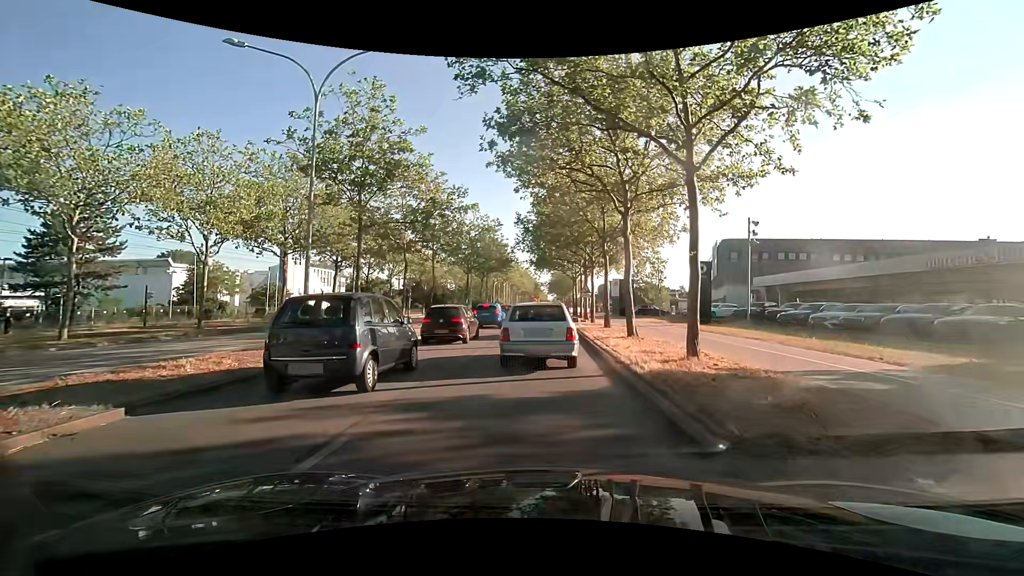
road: primary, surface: asphalt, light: Day
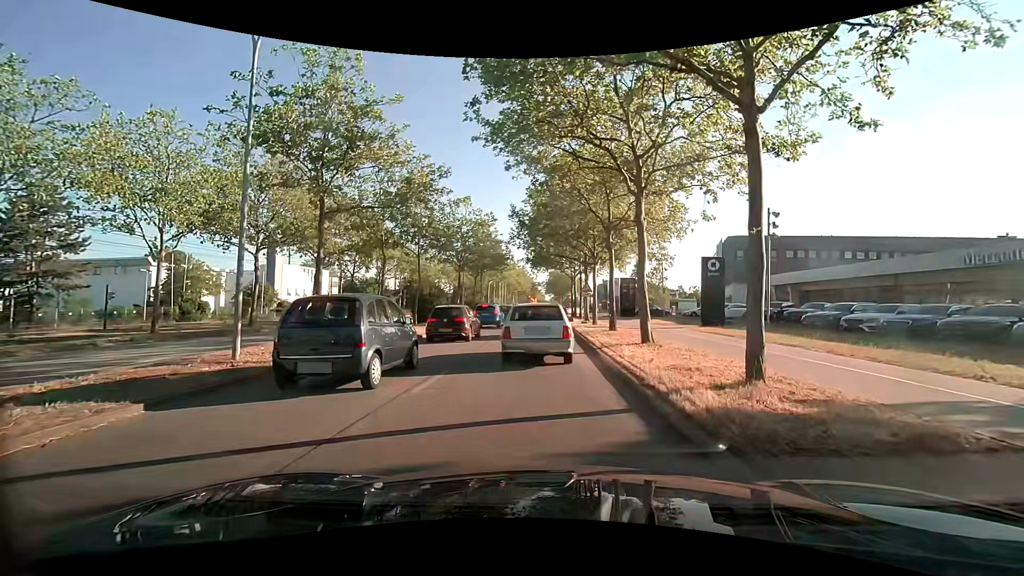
(0.0, +3.2) m; +1°
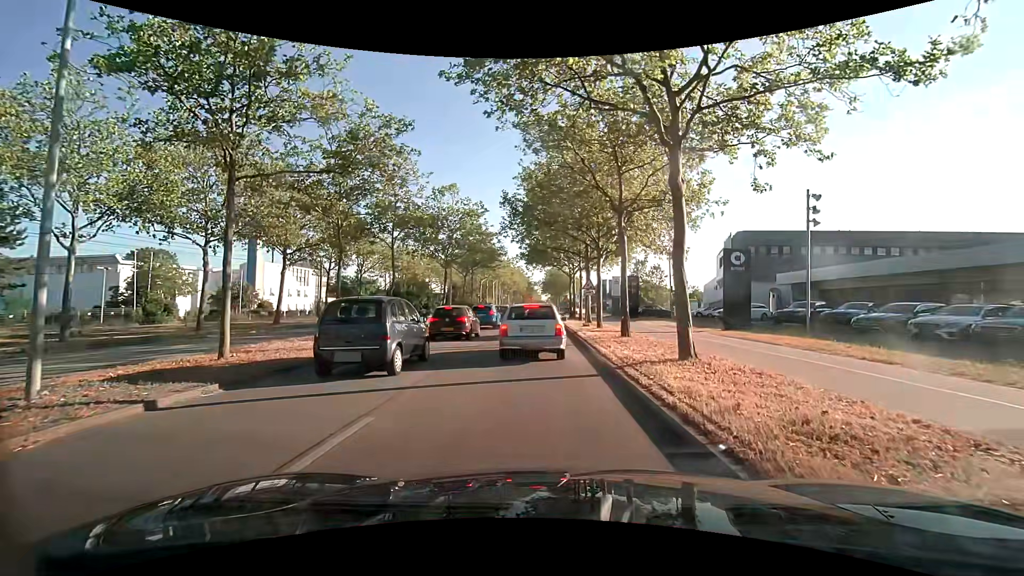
(0.0, +4.8) m; +2°
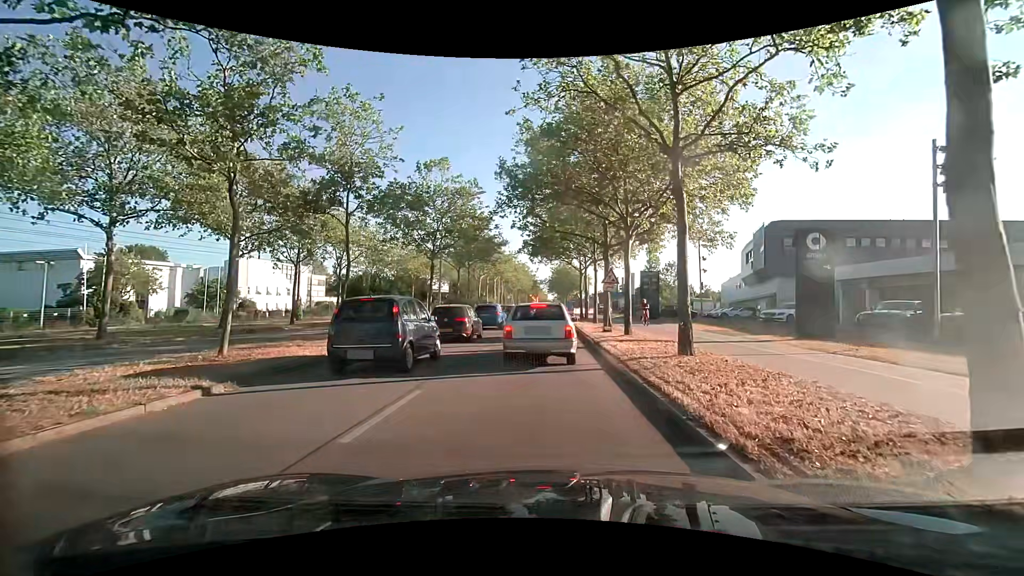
(-0.2, +7.1) m; -1°
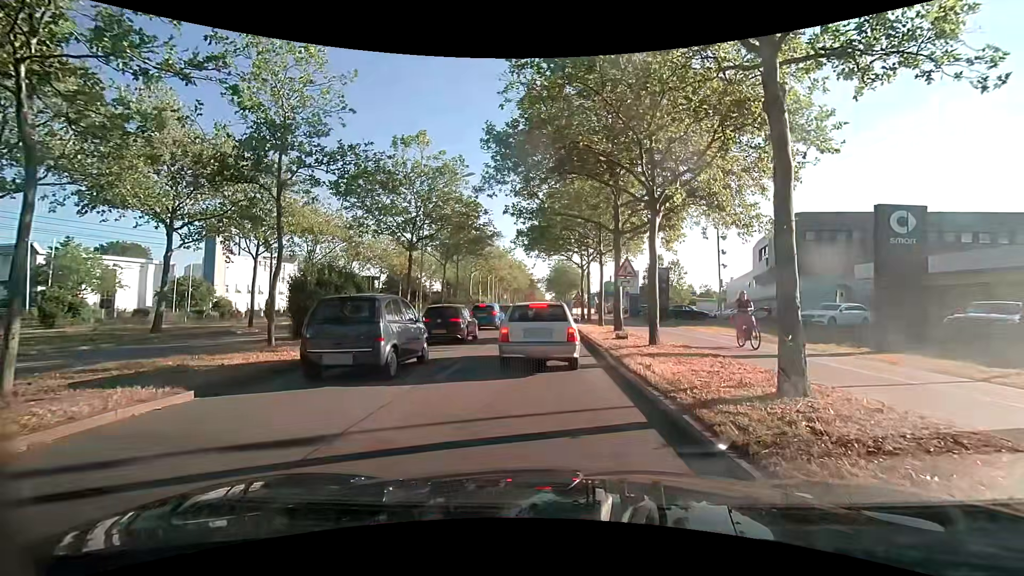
(-0.1, +5.0) m; -2°
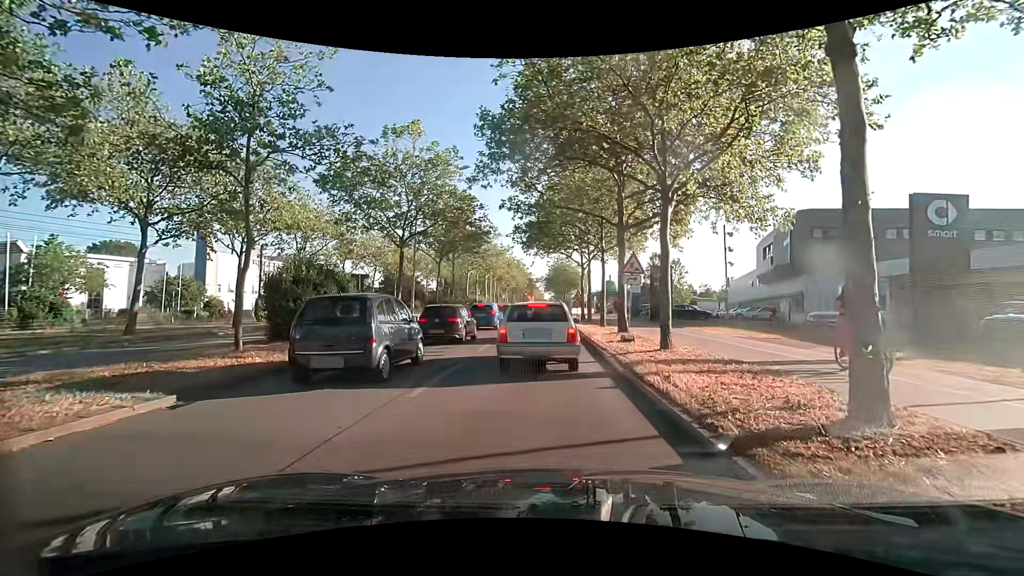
(0.0, +1.5) m; +1°
